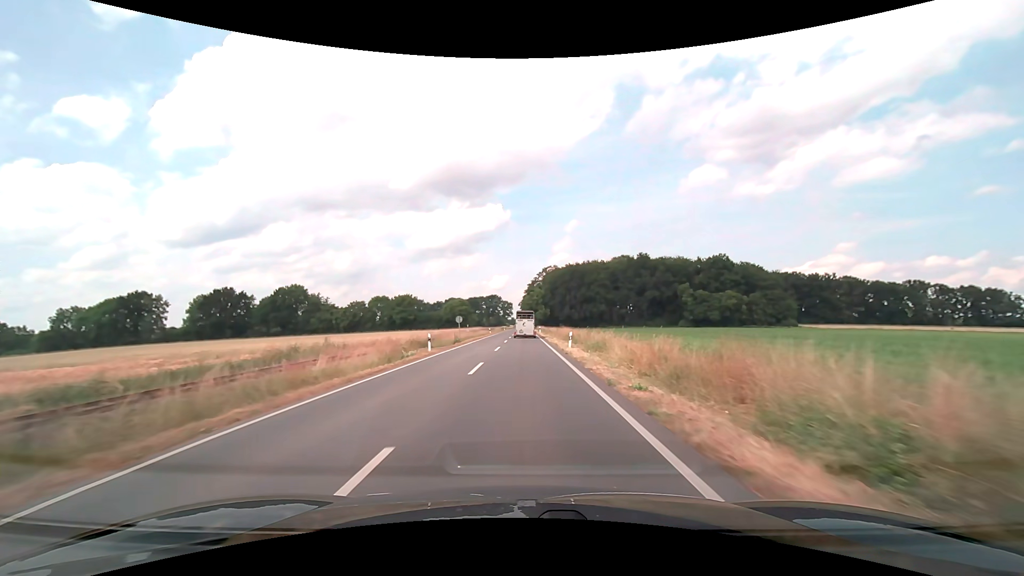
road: secondary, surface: asphalt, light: Day
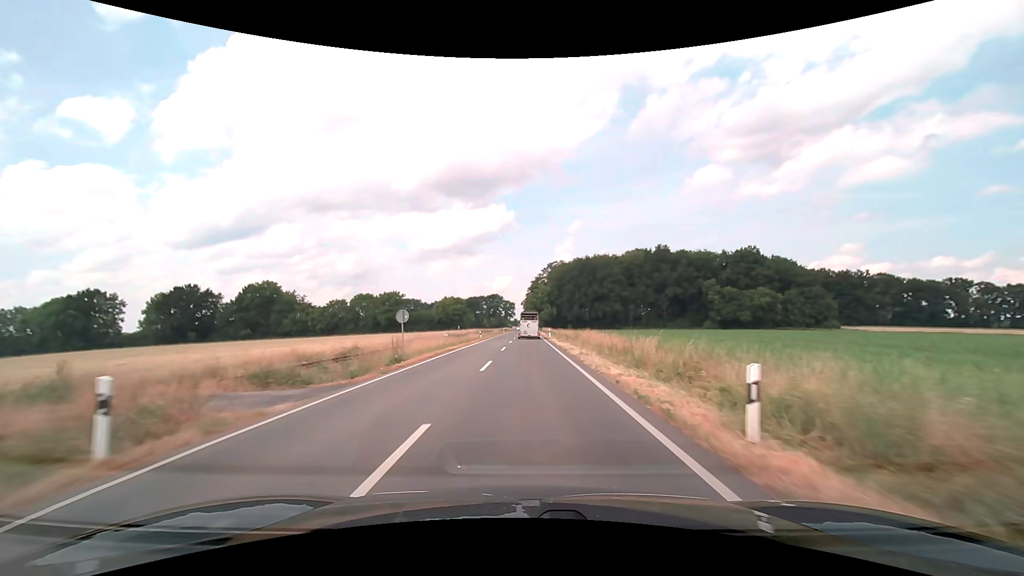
(-0.1, +22.6) m; 0°
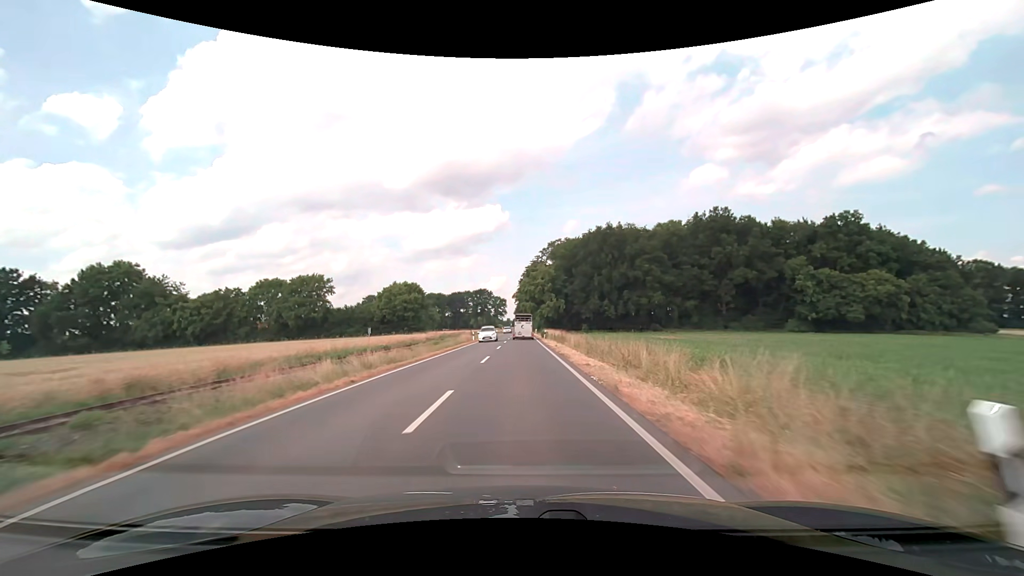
(+0.5, +56.3) m; +1°
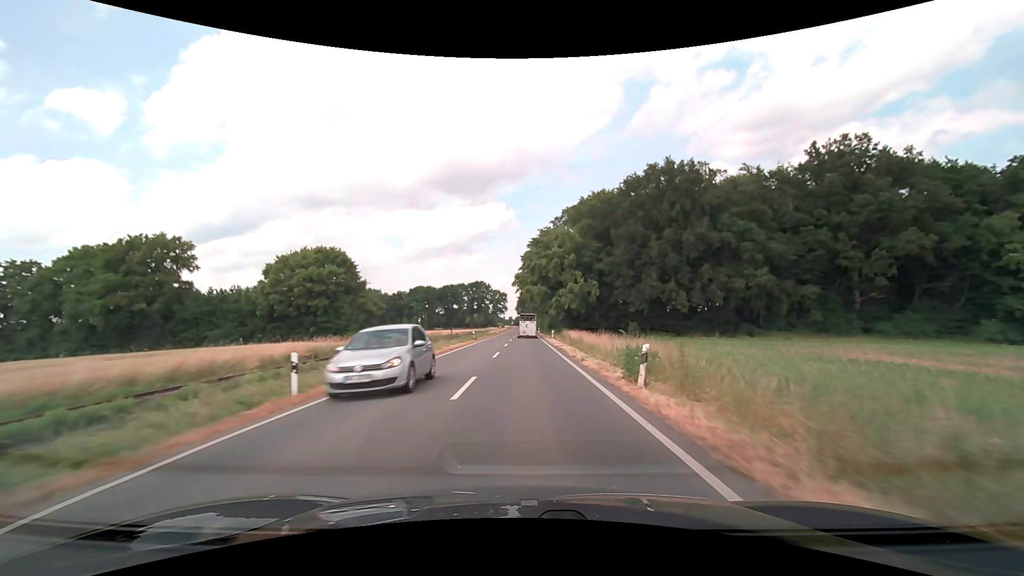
(-0.4, +45.2) m; 0°
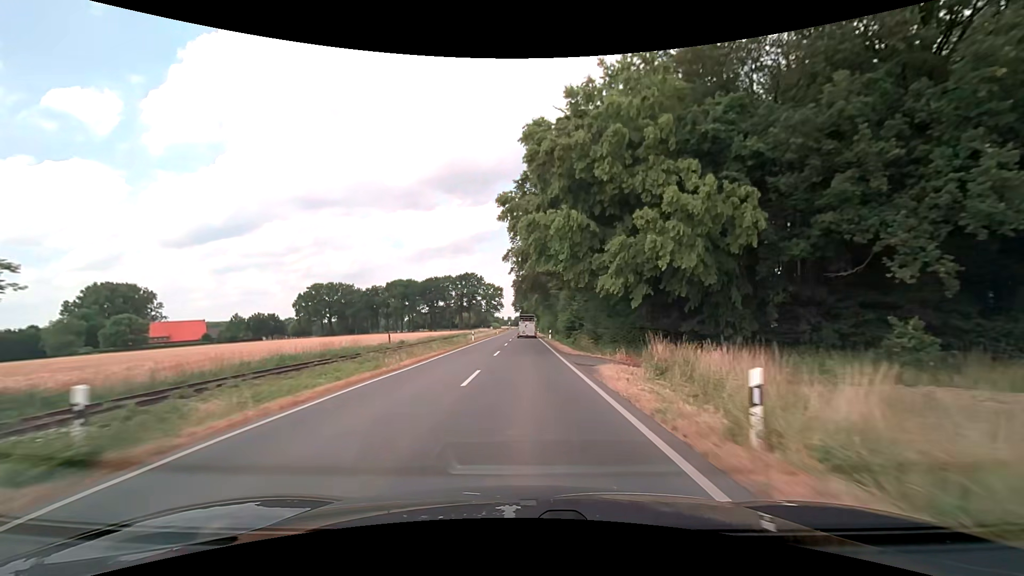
(+0.2, +45.8) m; 0°
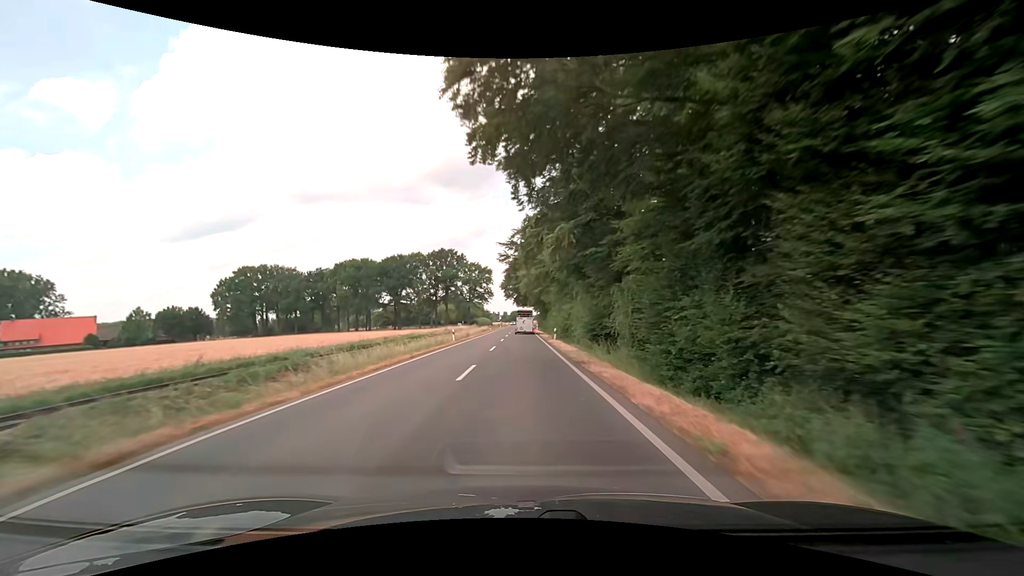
(-0.1, +59.8) m; 0°
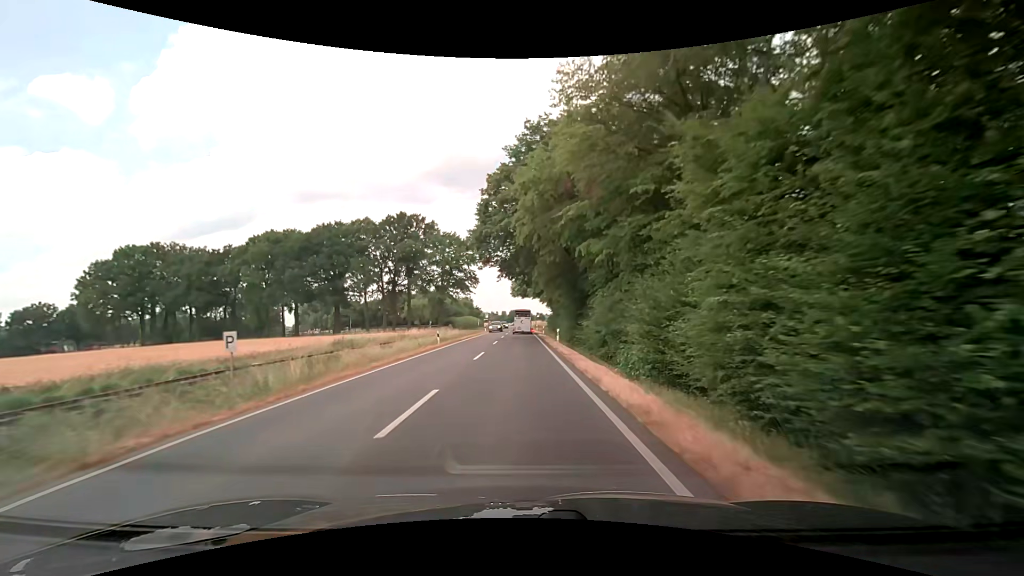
(-0.1, +52.9) m; -1°
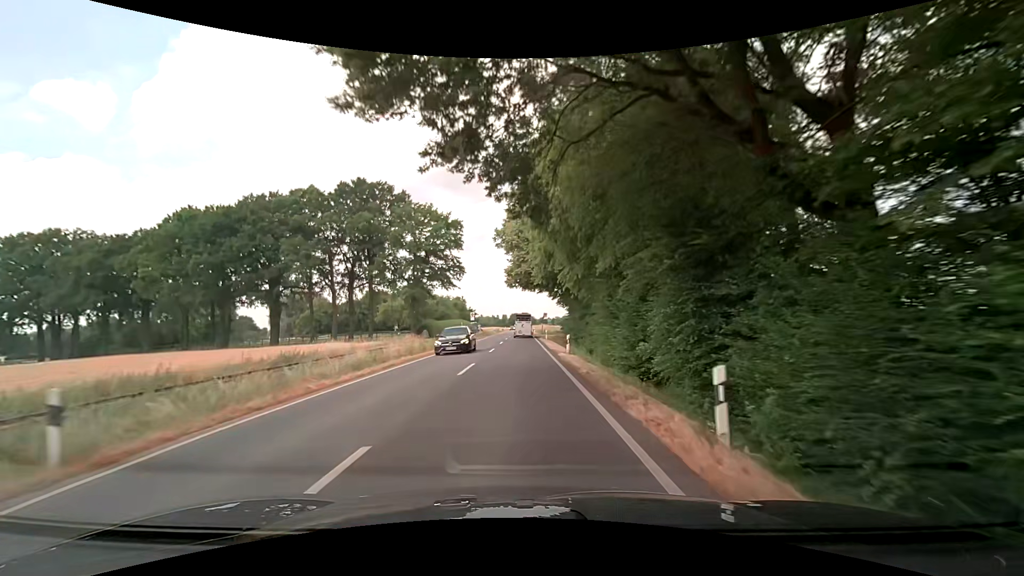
(+0.4, +28.1) m; +1°
(0, +10) (0, +20) (0, +30) (0, +40) (0, +50) (0, +60) (0, +70) (0, +80) (0, +90) (0, +100) m
